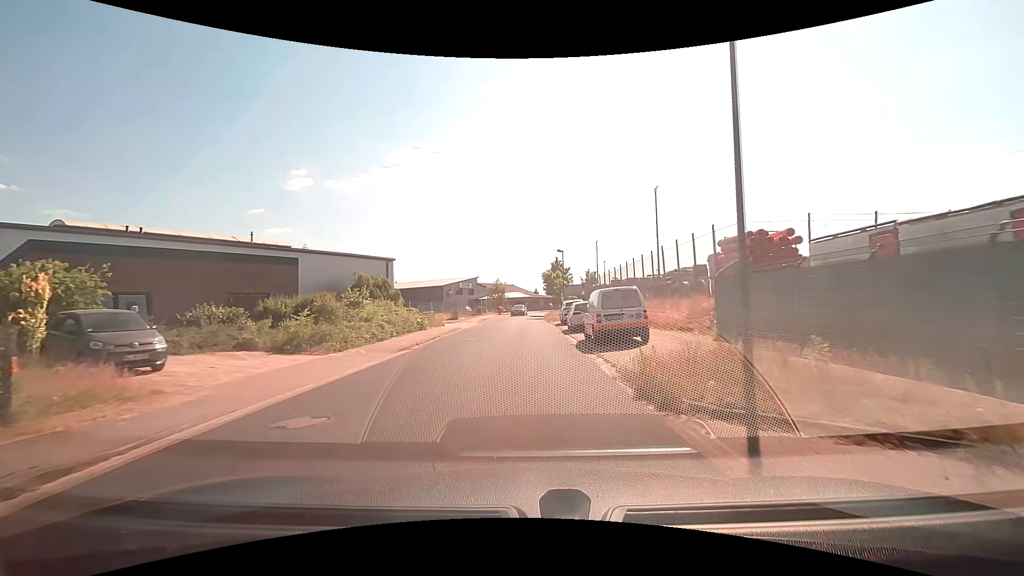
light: Day
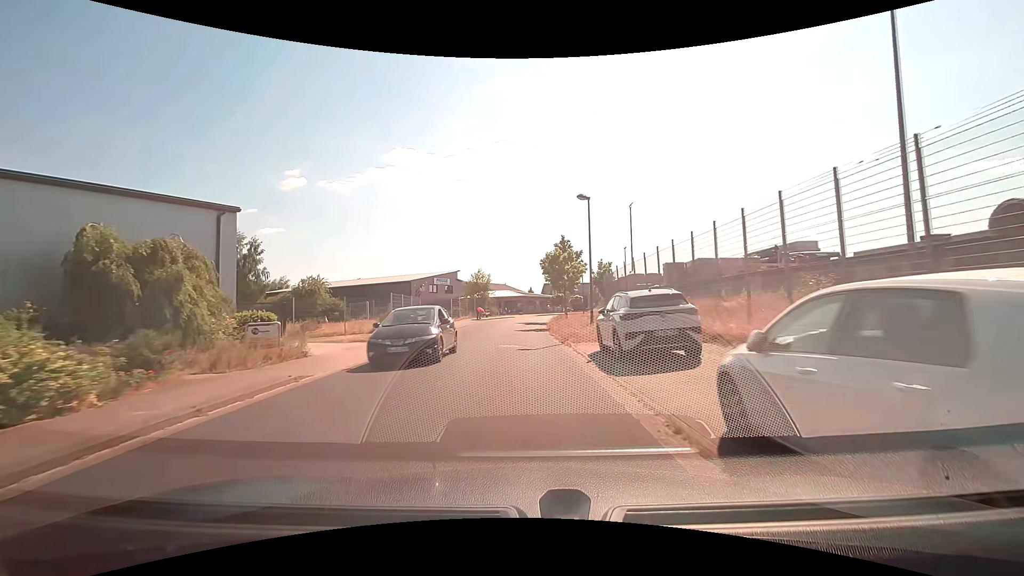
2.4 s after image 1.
(+0.3, +22.7) m; +1°
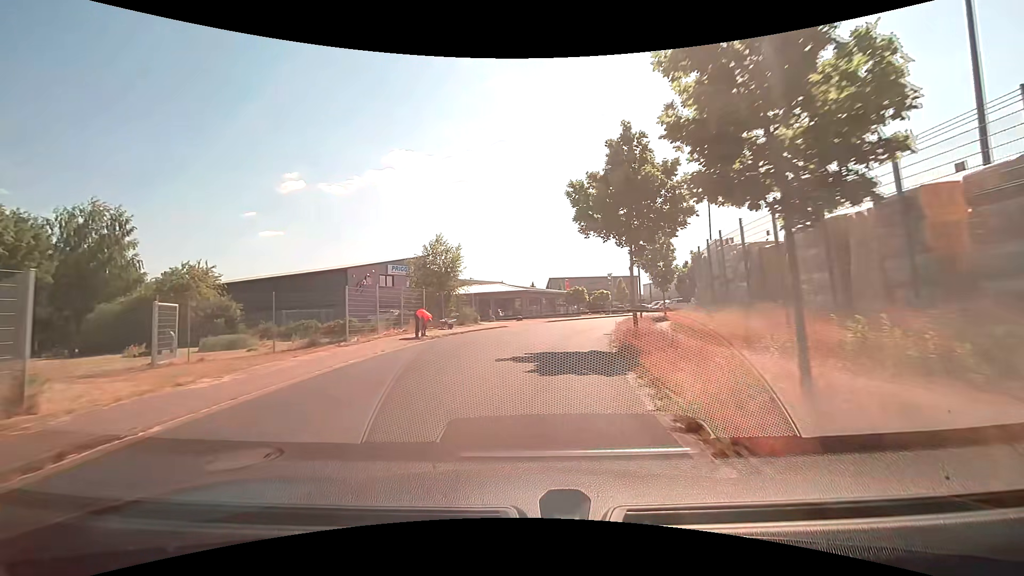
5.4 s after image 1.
(-0.2, +28.2) m; 0°
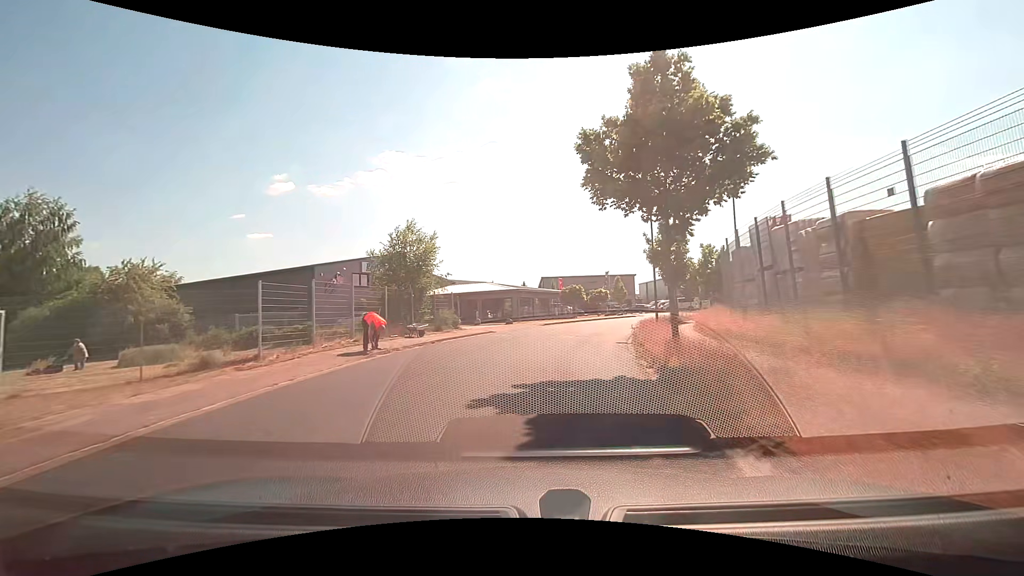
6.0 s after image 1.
(+0.1, +5.6) m; +2°
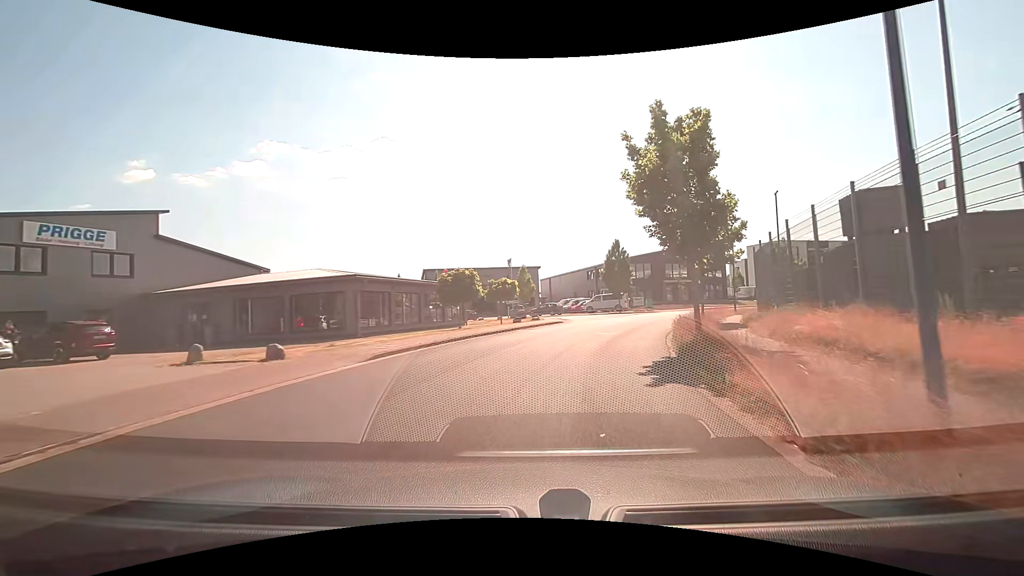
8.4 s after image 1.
(+1.8, +21.3) m; +12°
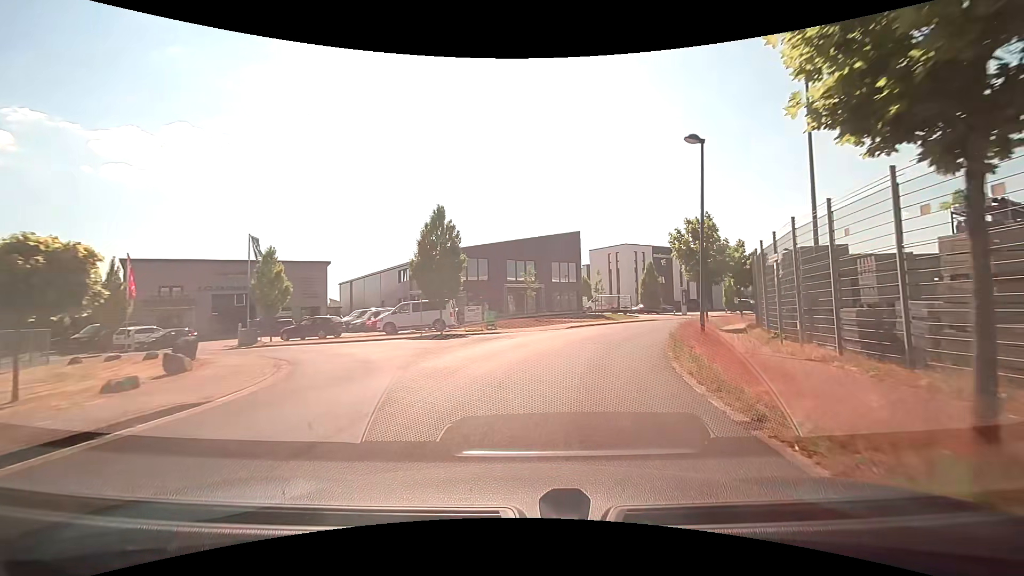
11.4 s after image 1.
(+3.8, +22.9) m; +19°
